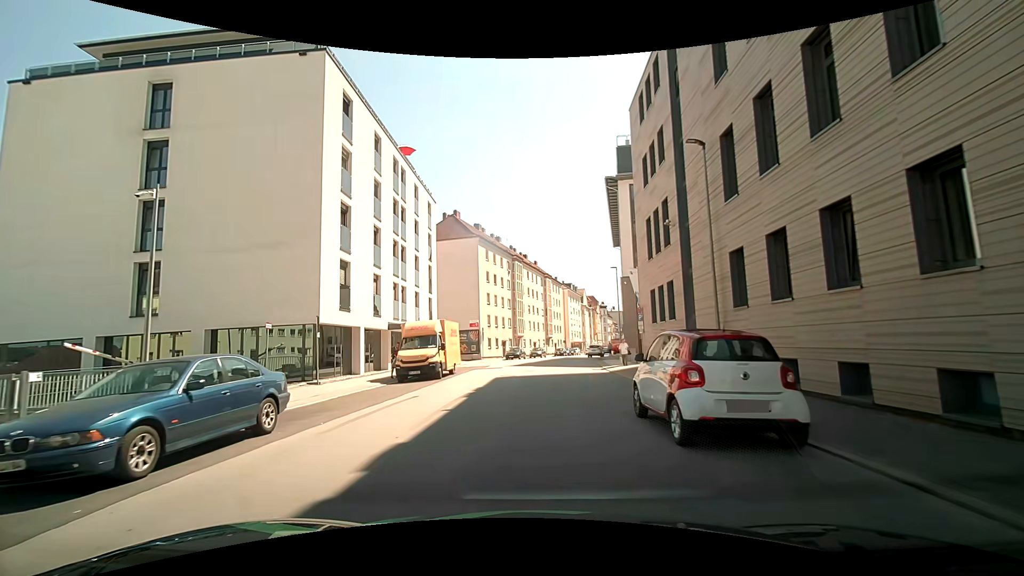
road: tertiary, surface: asphalt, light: Day
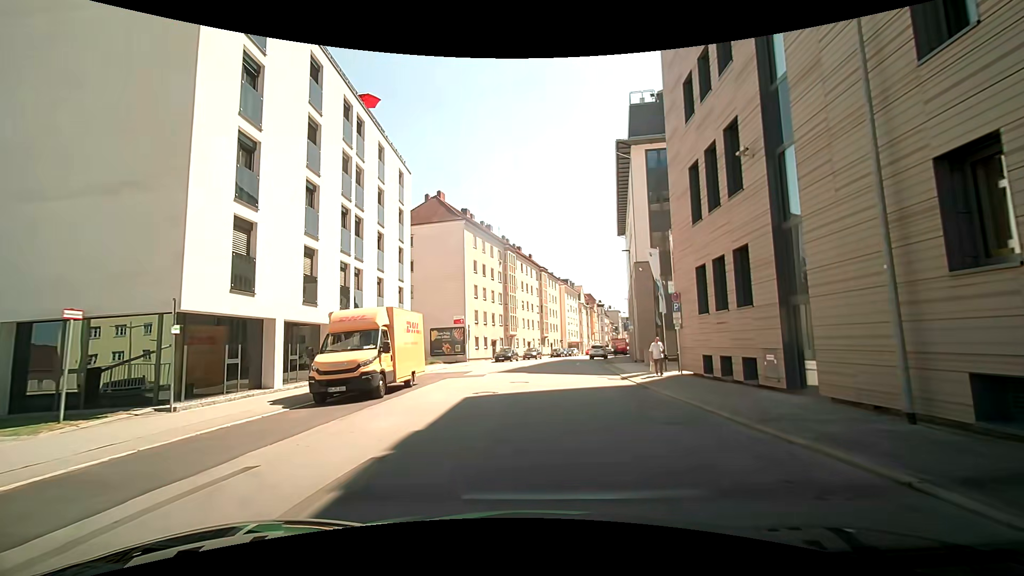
(0.0, +8.2) m; 0°
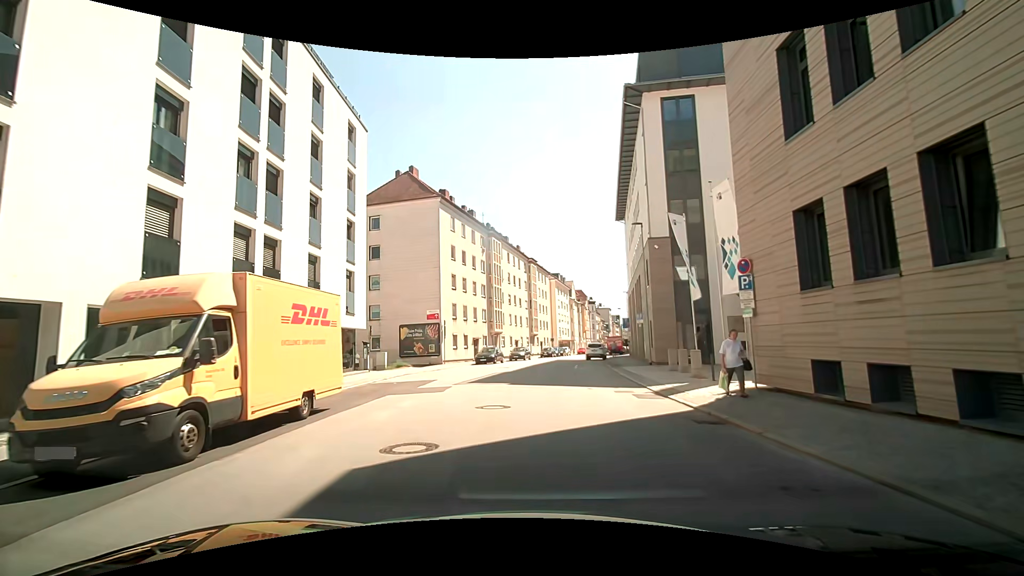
(+0.1, +7.9) m; +2°
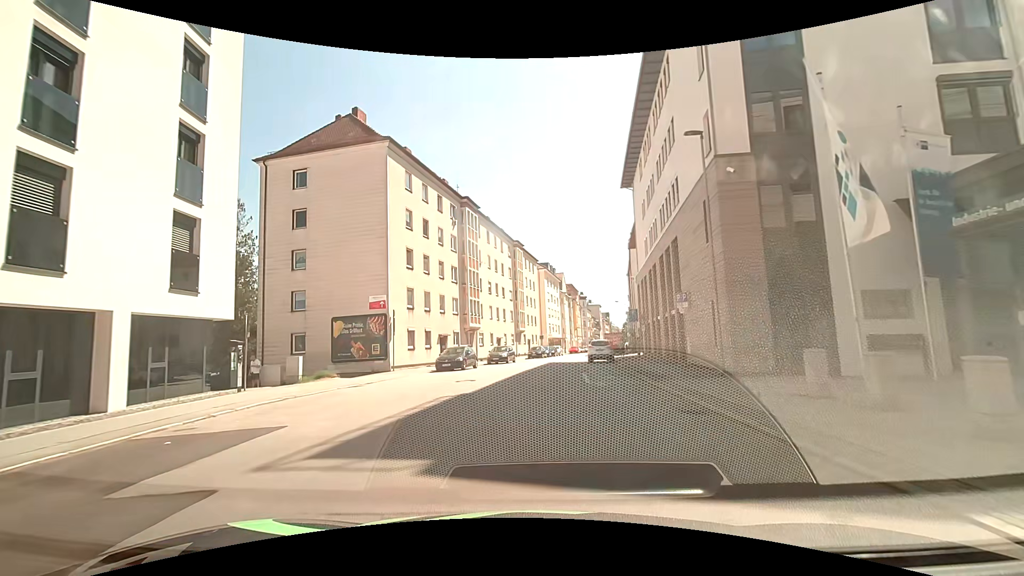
(-0.2, +12.4) m; -1°
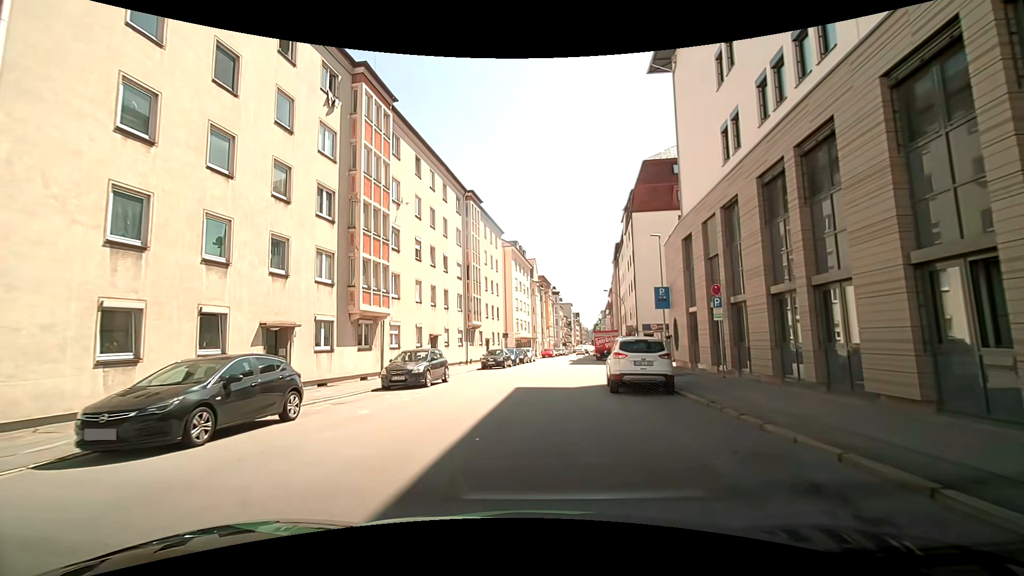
(+1.0, +21.9) m; +5°
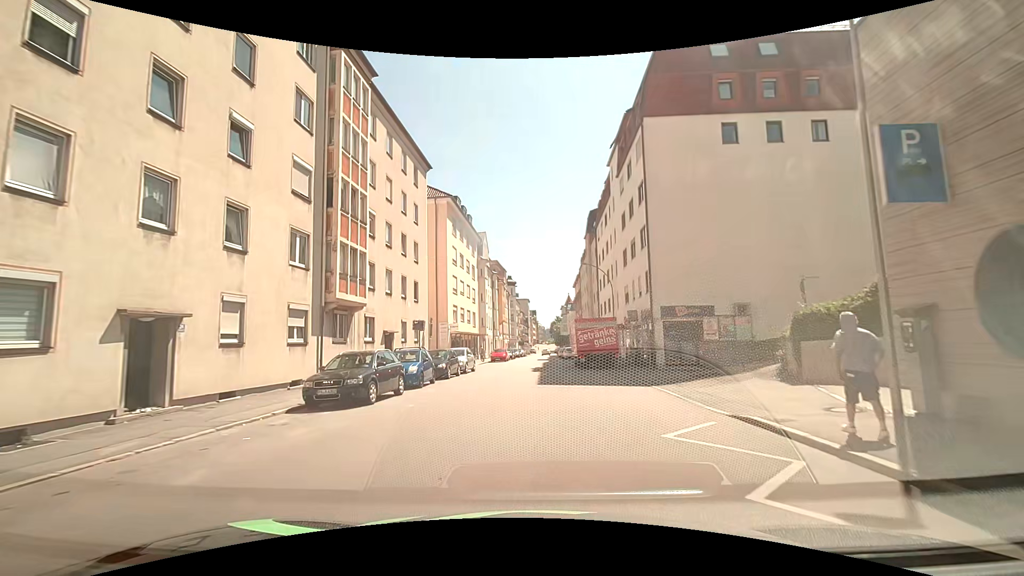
(+0.3, +22.3) m; +6°
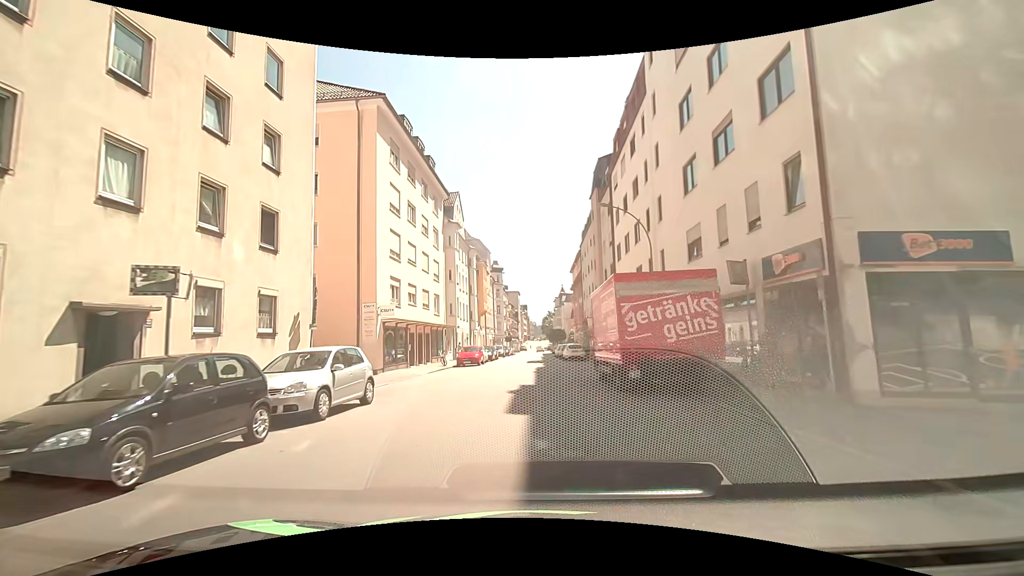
(+0.2, +18.3) m; +1°
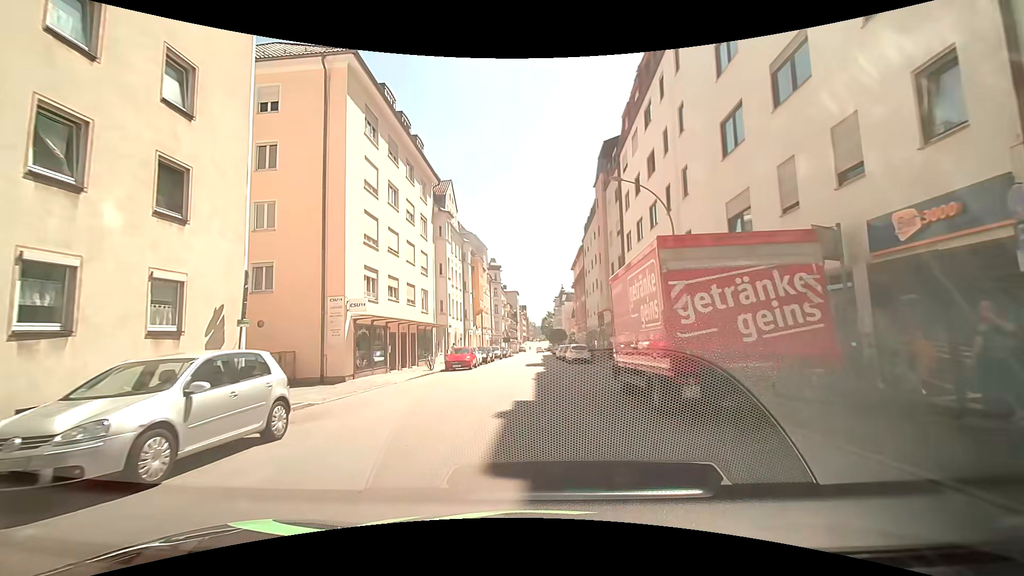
(0.0, +4.5) m; -1°
(0, +10) (0, +20) (+1, +30) (+1, +40) (+1, +50) (+2, +60) (+2, +70) (+3, +80) (+3, +90) (+3, +100) m
